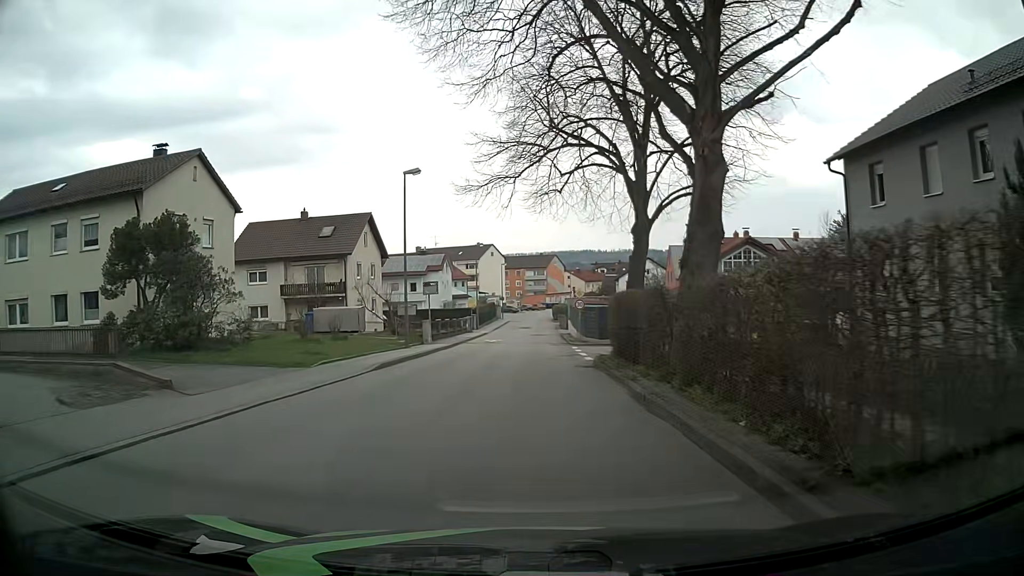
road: unclassified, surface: asphalt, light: Day
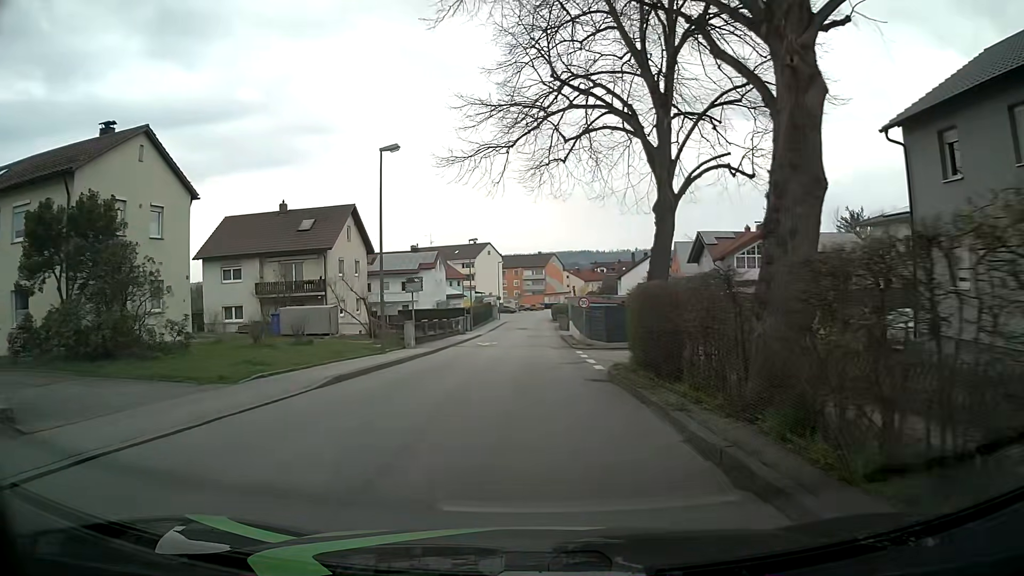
(0.0, +4.5) m; 0°
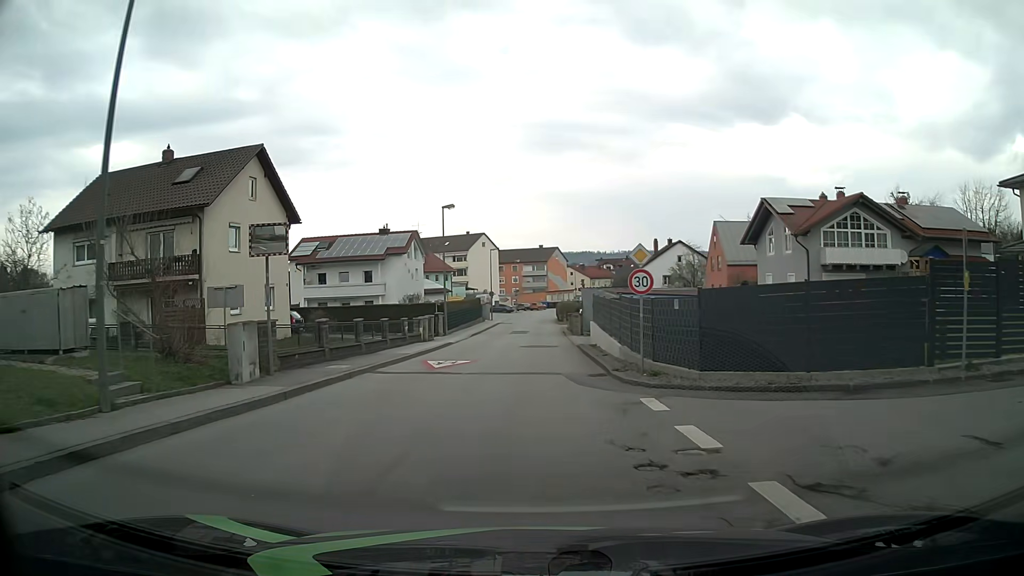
(+0.1, +17.9) m; 0°
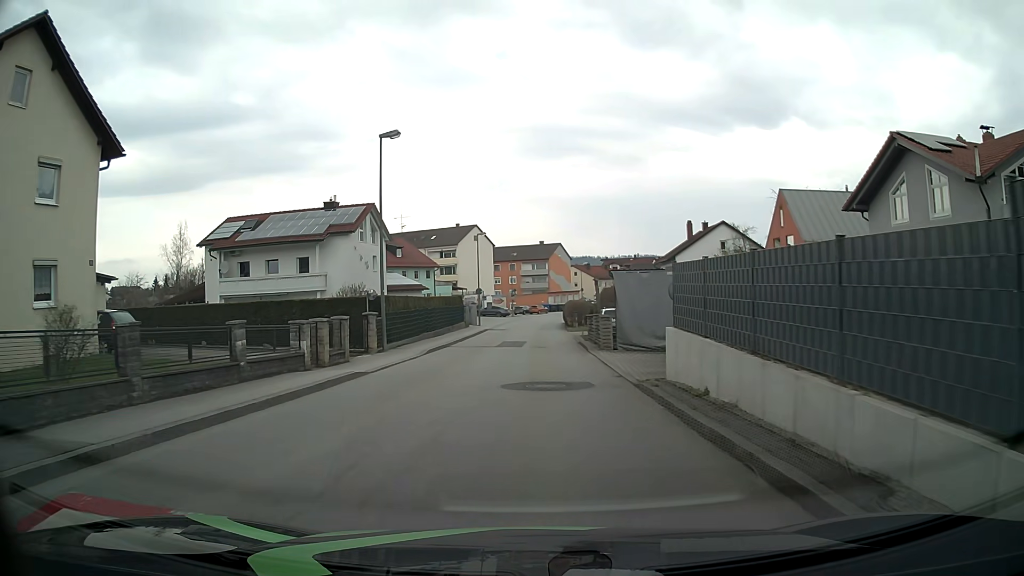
(0.0, +17.8) m; 0°
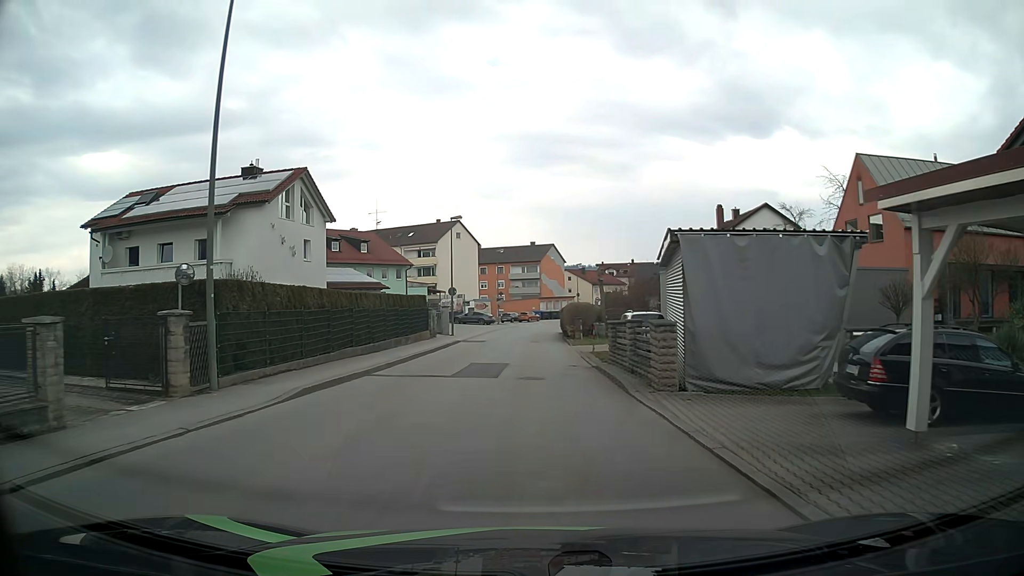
(+0.1, +13.3) m; +1°
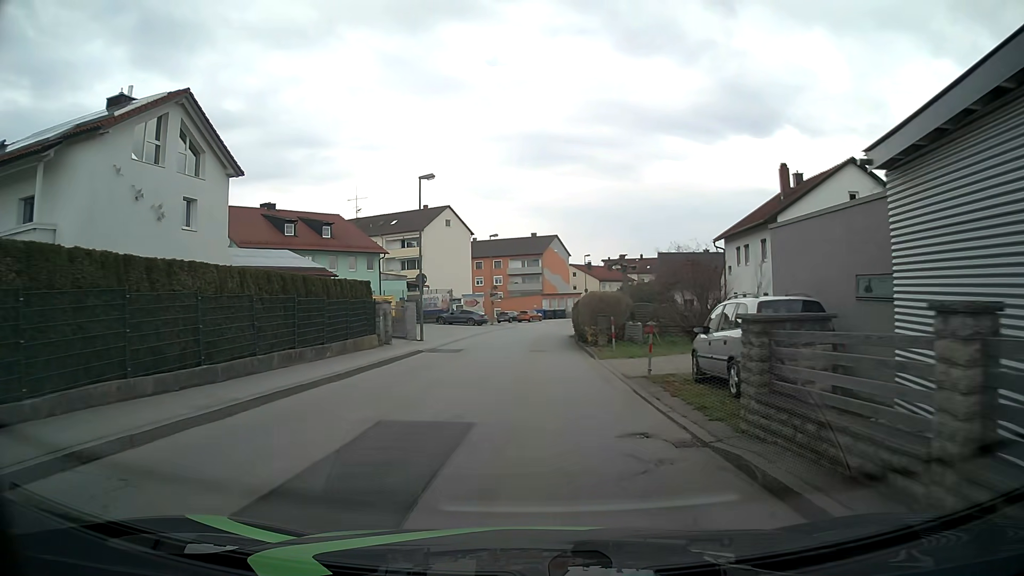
(0.0, +13.4) m; 0°
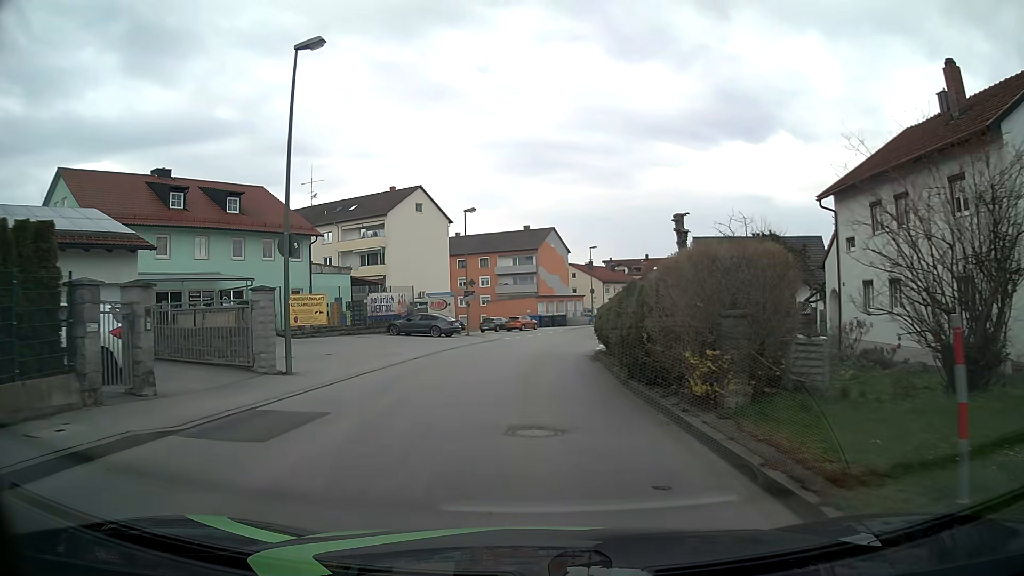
(0.0, +17.8) m; +1°
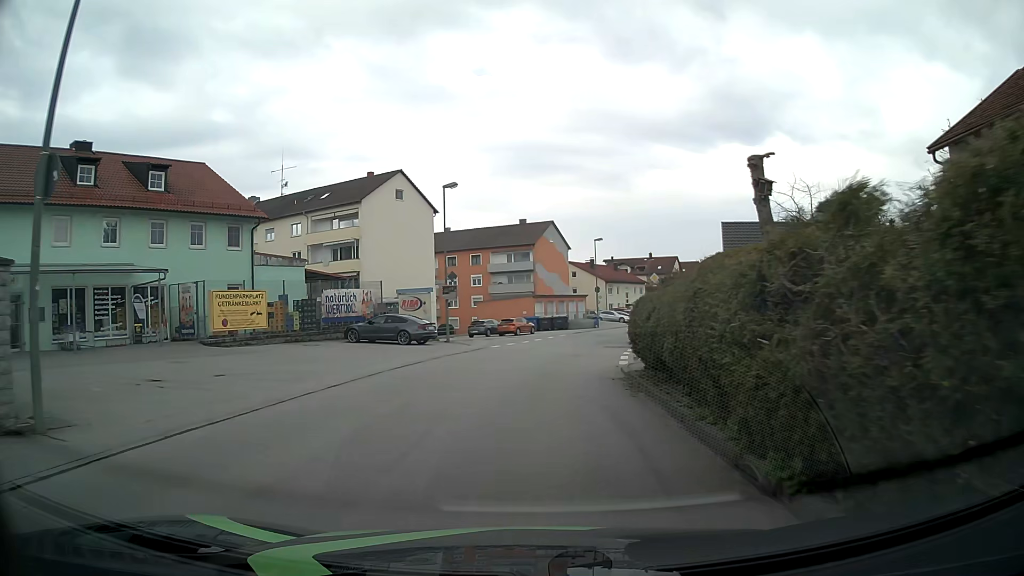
(0.0, +8.9) m; 0°
(0, +10) (+1, +20) (+2, +30) (+4, +40) (+7, +49) (+10, +59) (+13, +68) (+17, +78) (+21, +87) (+24, +96) m
